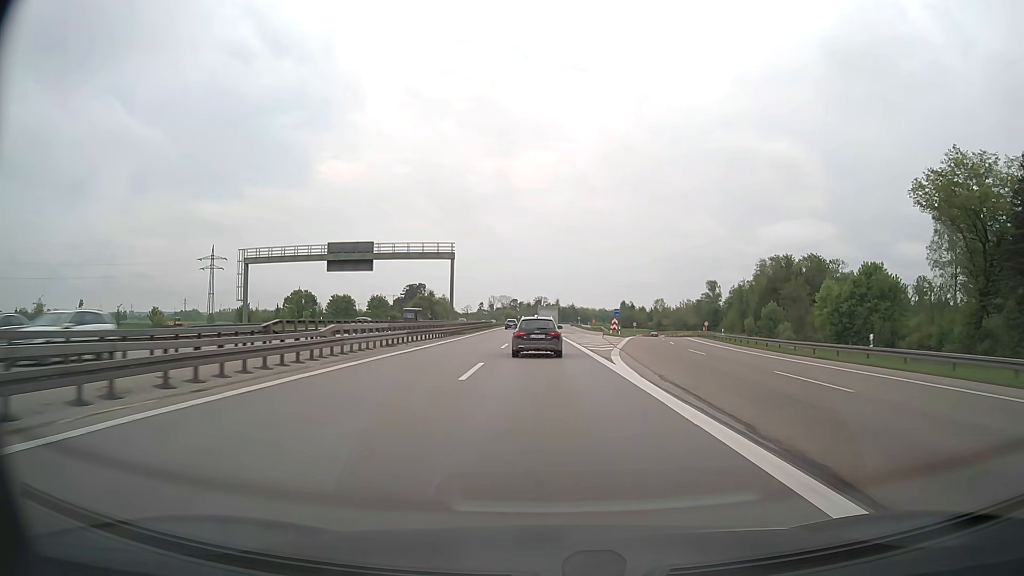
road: motorway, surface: asphalt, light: Day
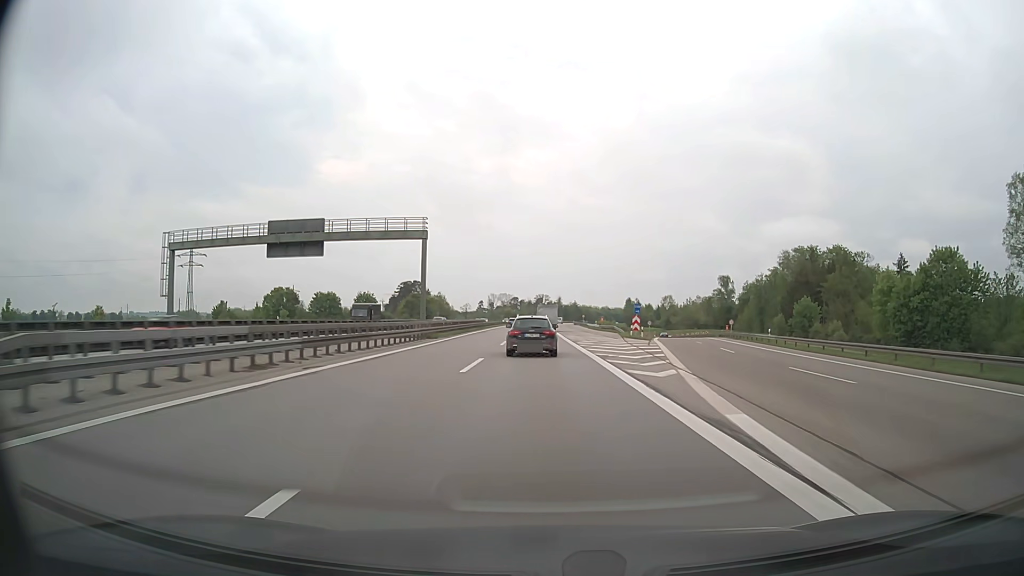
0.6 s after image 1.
(0.0, +16.3) m; 0°
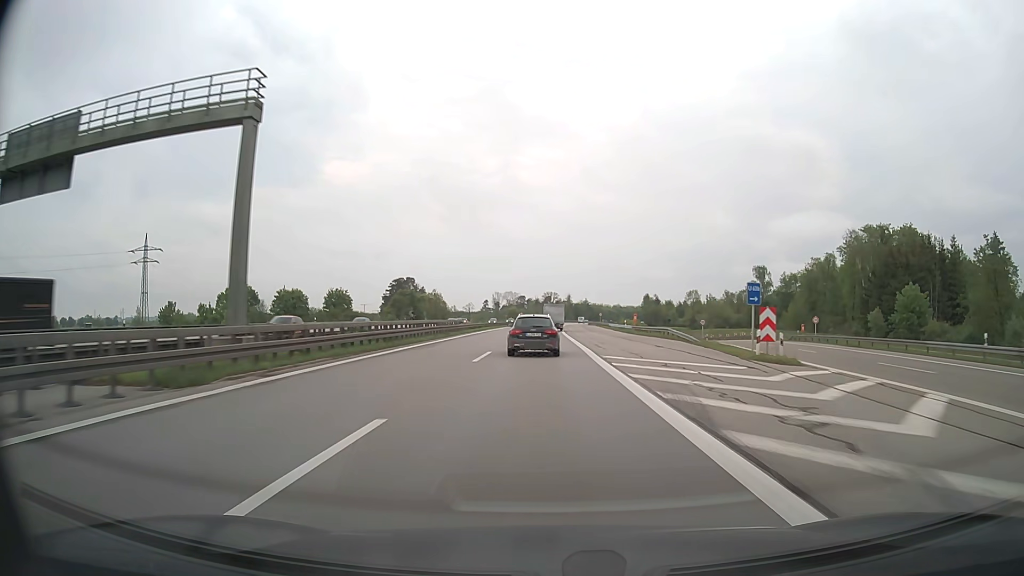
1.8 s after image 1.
(-0.1, +32.5) m; -1°
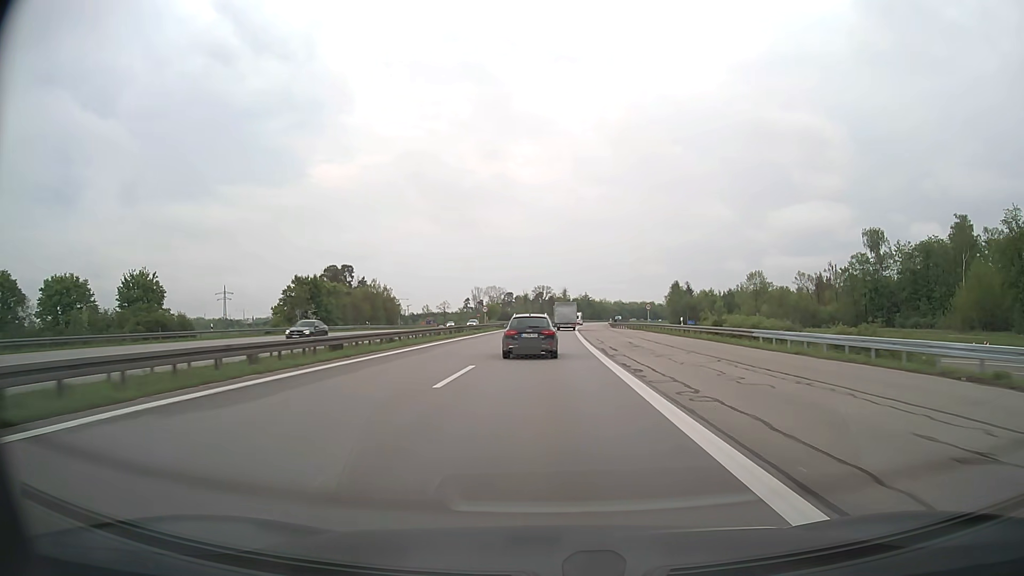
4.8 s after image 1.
(+0.1, +80.0) m; +1°
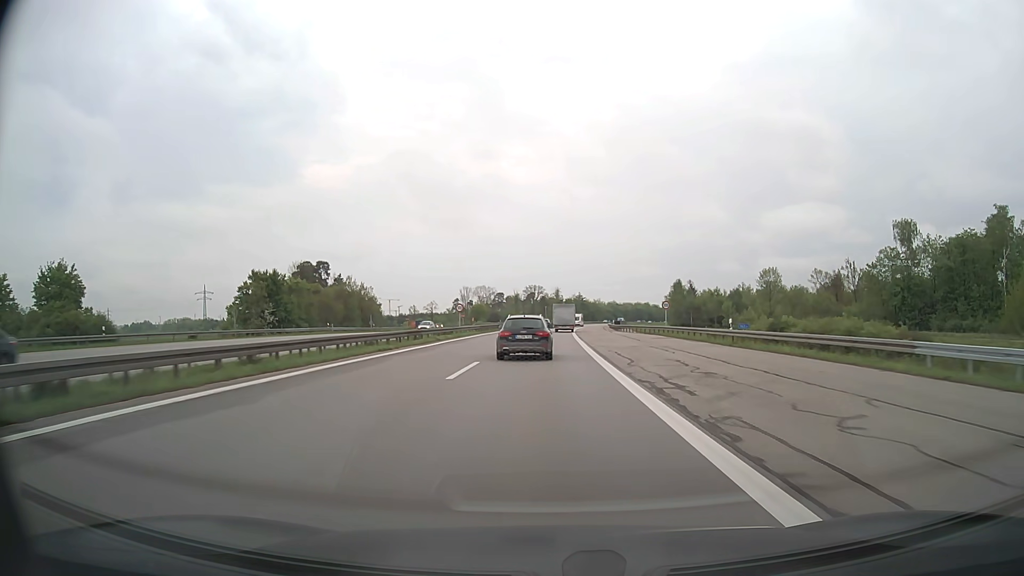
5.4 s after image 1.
(+0.1, +15.7) m; +1°
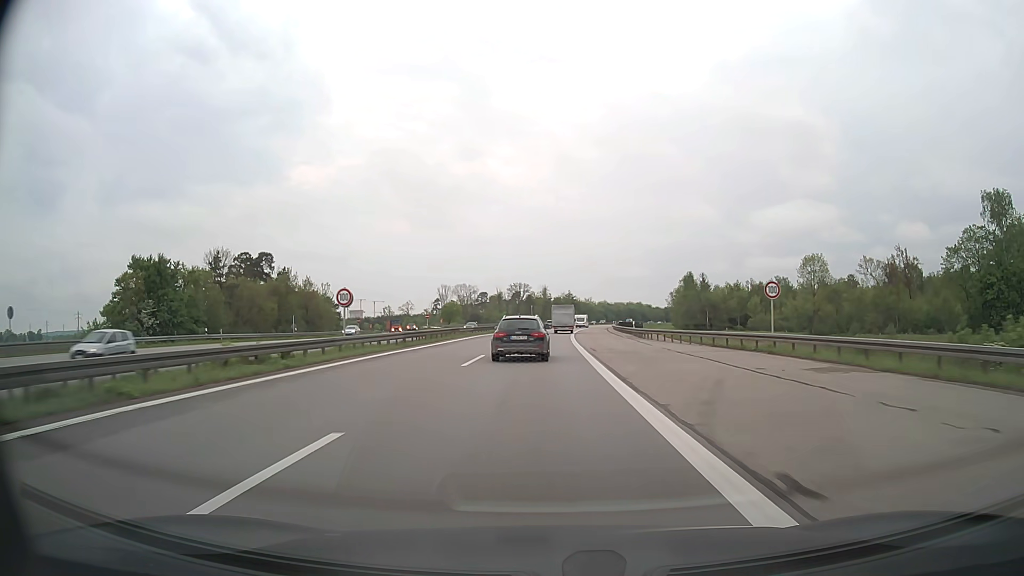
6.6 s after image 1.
(+0.3, +31.5) m; +1°
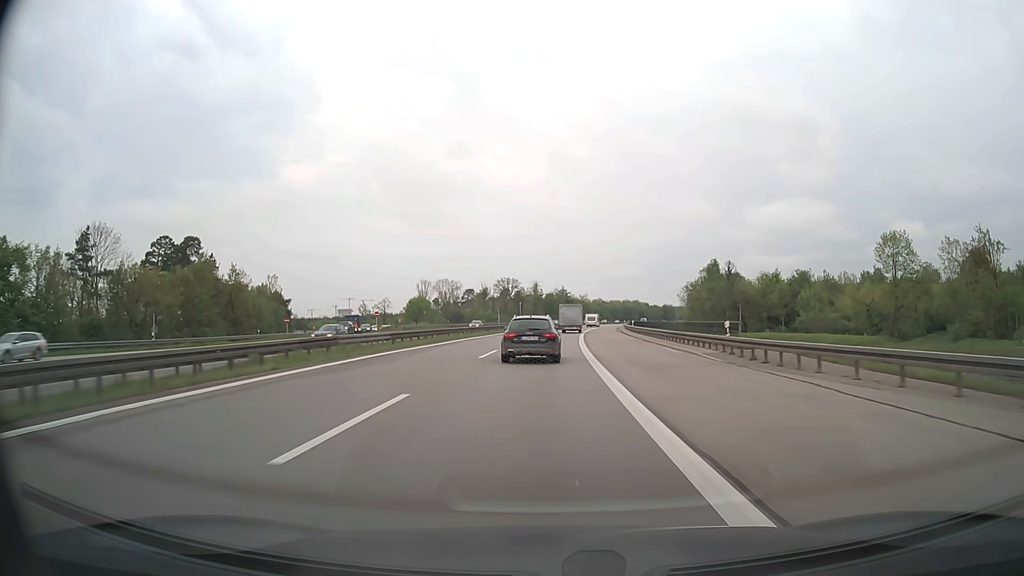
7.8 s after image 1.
(+0.1, +31.7) m; 0°
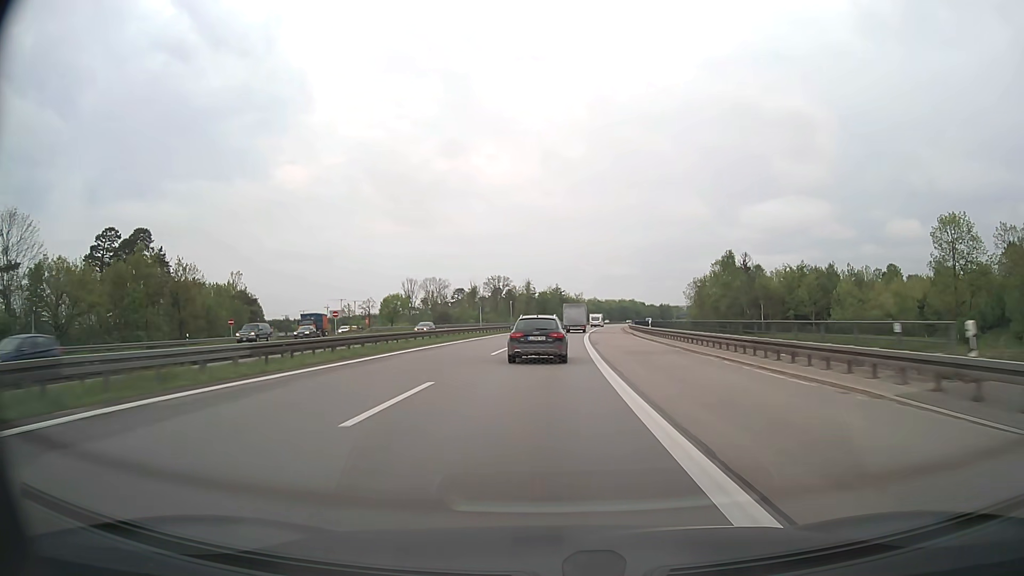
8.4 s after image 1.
(+0.1, +15.8) m; +1°
(0, +10) (0, +20) (0, +30) (+1, +40) (+1, +50) (+2, +60) (+3, +70) (+3, +80) (+4, +90) (+5, +100) m
